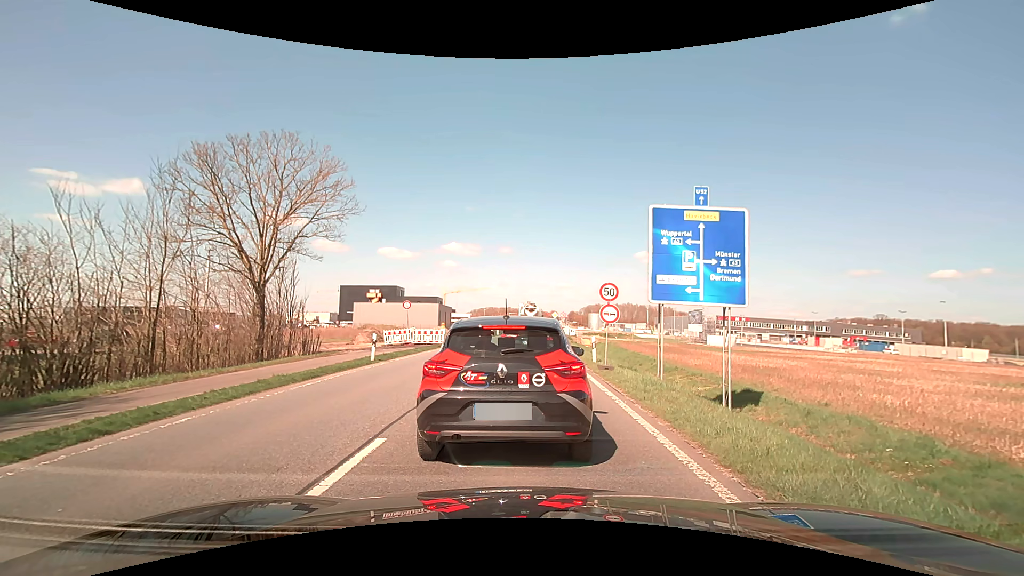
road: primary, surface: asphalt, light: Day
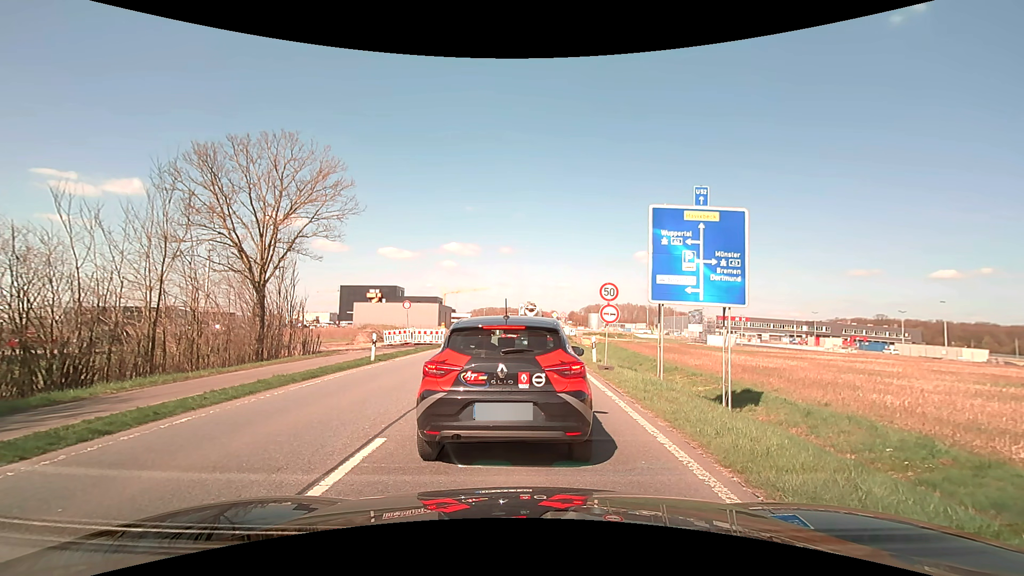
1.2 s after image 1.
(0.0, 0.0) m; 0°
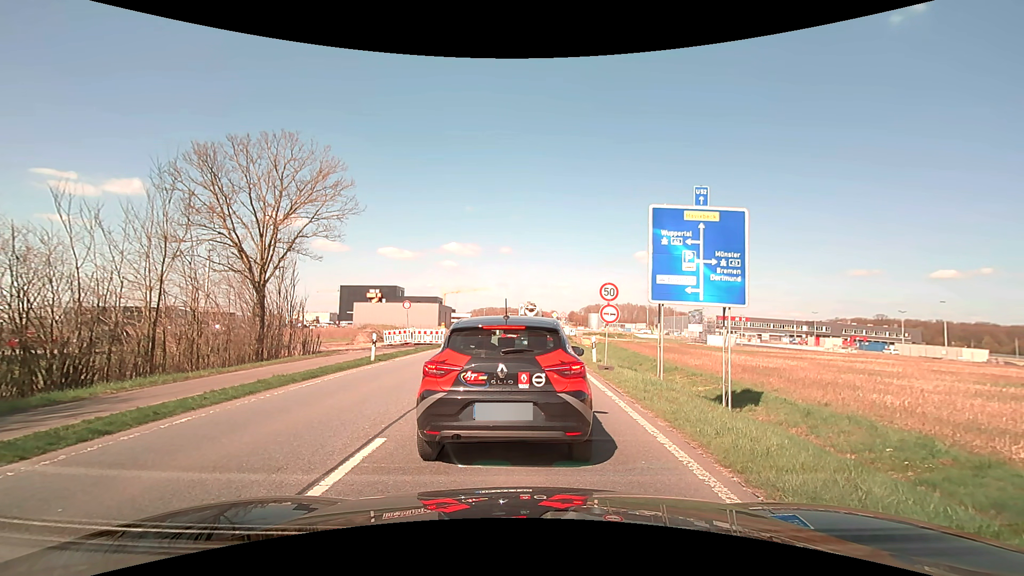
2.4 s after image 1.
(0.0, 0.0) m; 0°
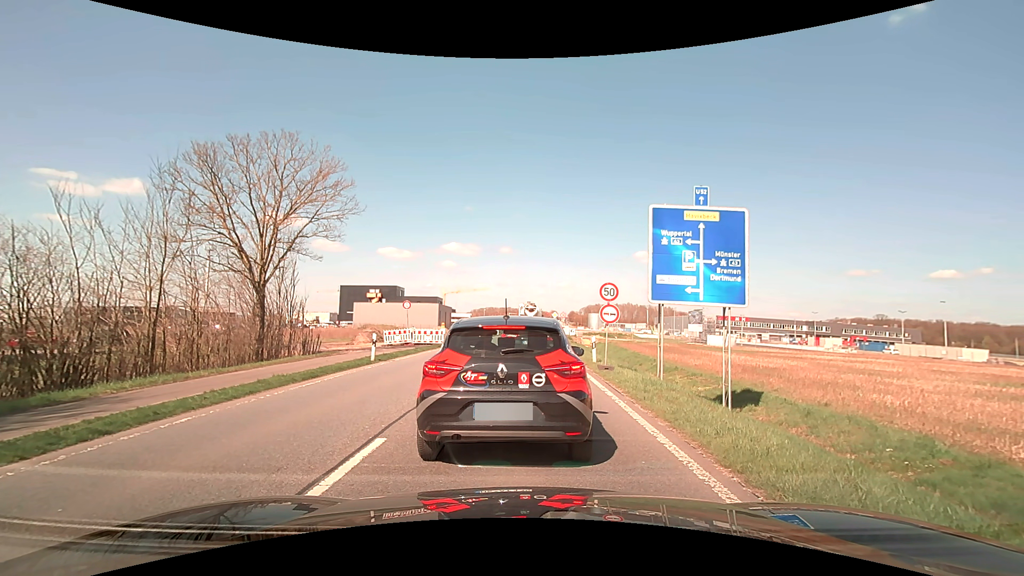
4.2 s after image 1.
(0.0, 0.0) m; 0°
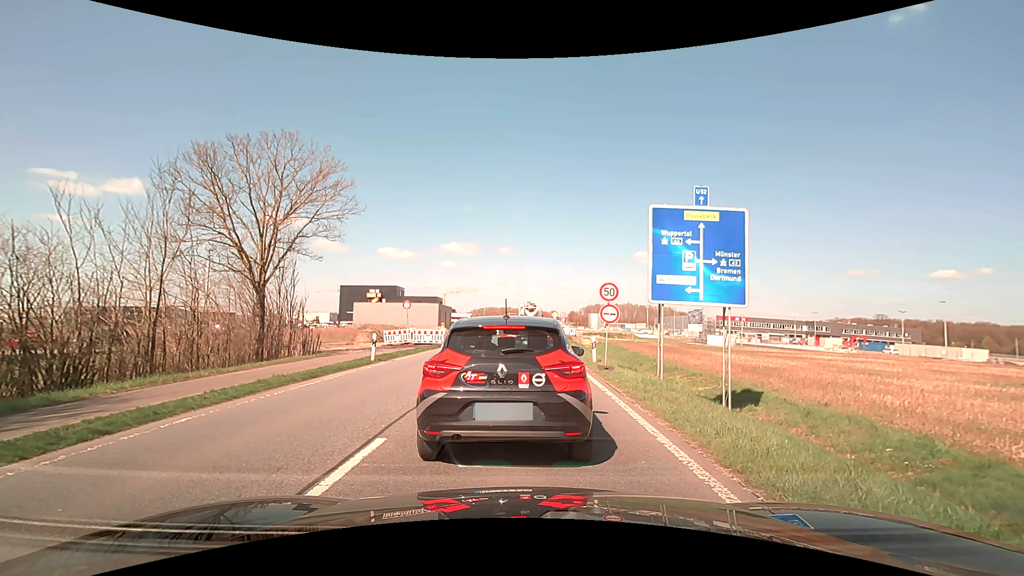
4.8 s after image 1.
(0.0, 0.0) m; 0°
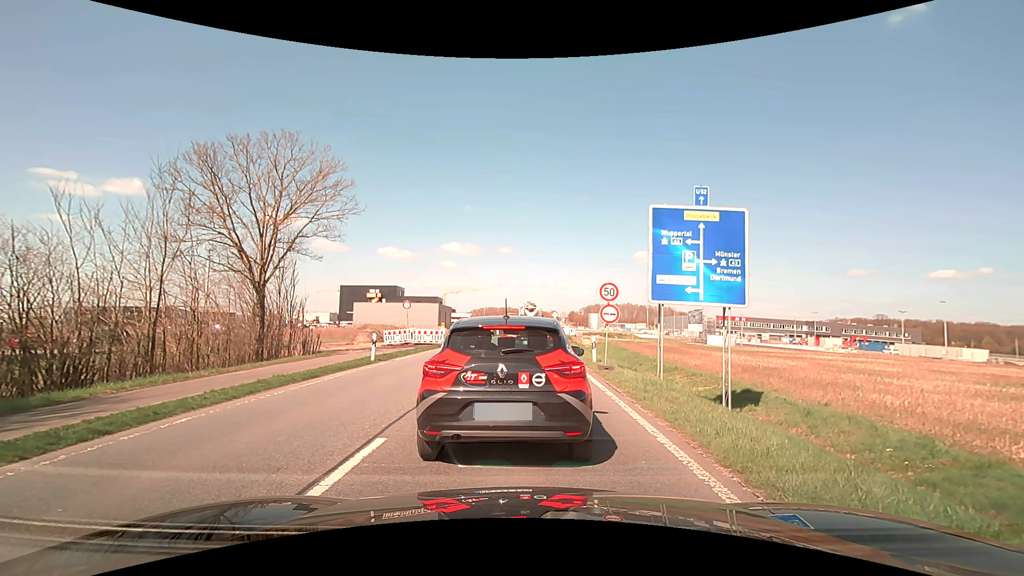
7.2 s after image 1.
(0.0, 0.0) m; 0°
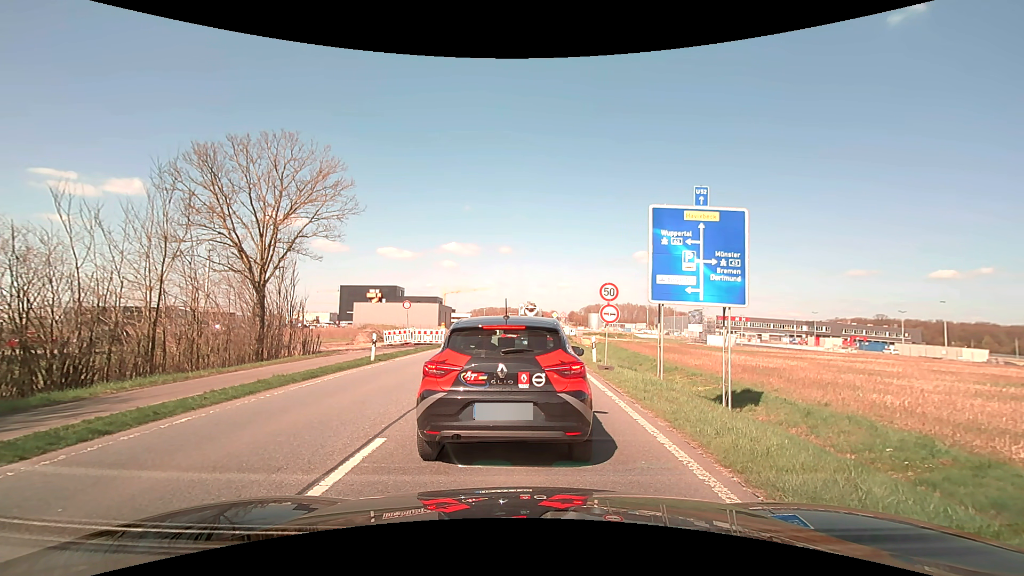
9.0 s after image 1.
(0.0, 0.0) m; 0°
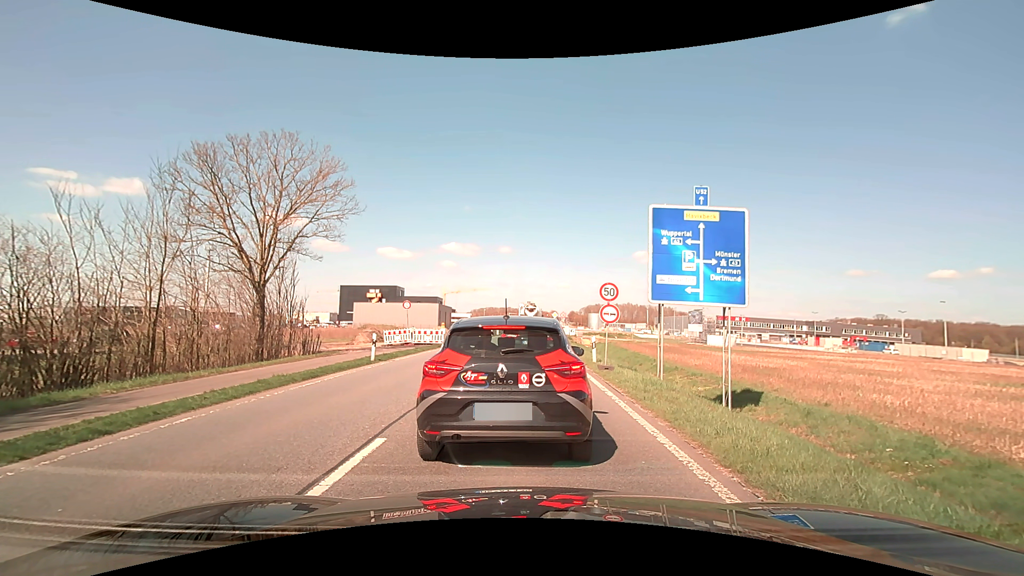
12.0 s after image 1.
(0.0, 0.0) m; 0°
(0, +10) (0, +20) (0, +30) (+1, +40) (+1, +50) (+2, +60) (+2, +70) (+2, +80) (+3, +90) (+3, +100) m
